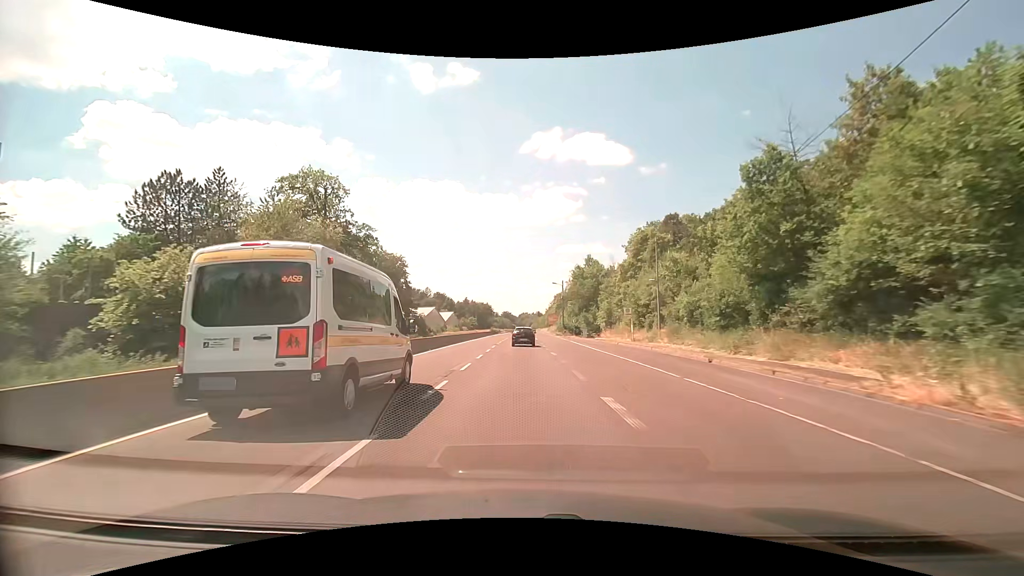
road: trunk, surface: asphalt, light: Day
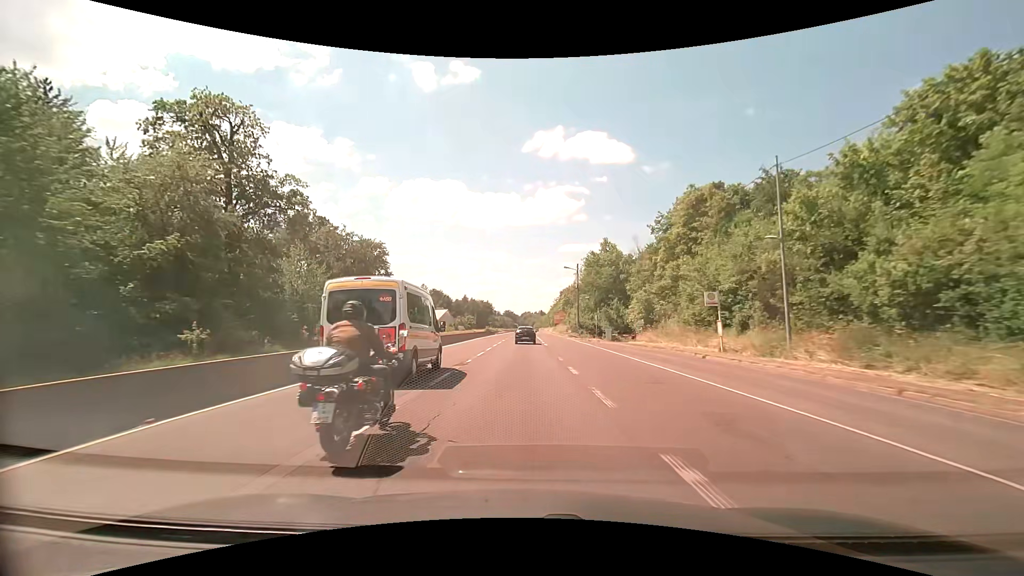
(-0.1, +22.7) m; 0°
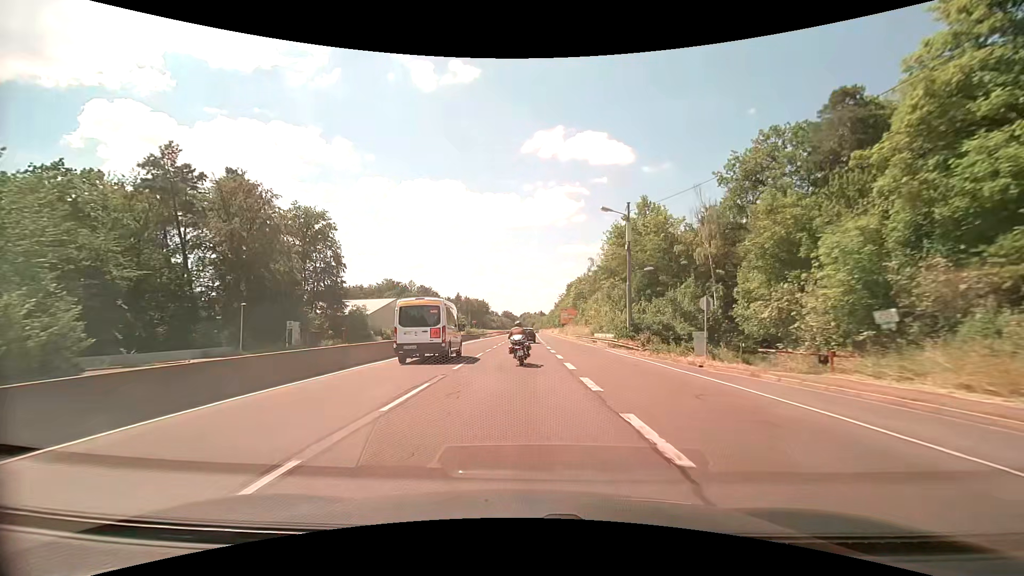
(-0.1, +34.0) m; 0°
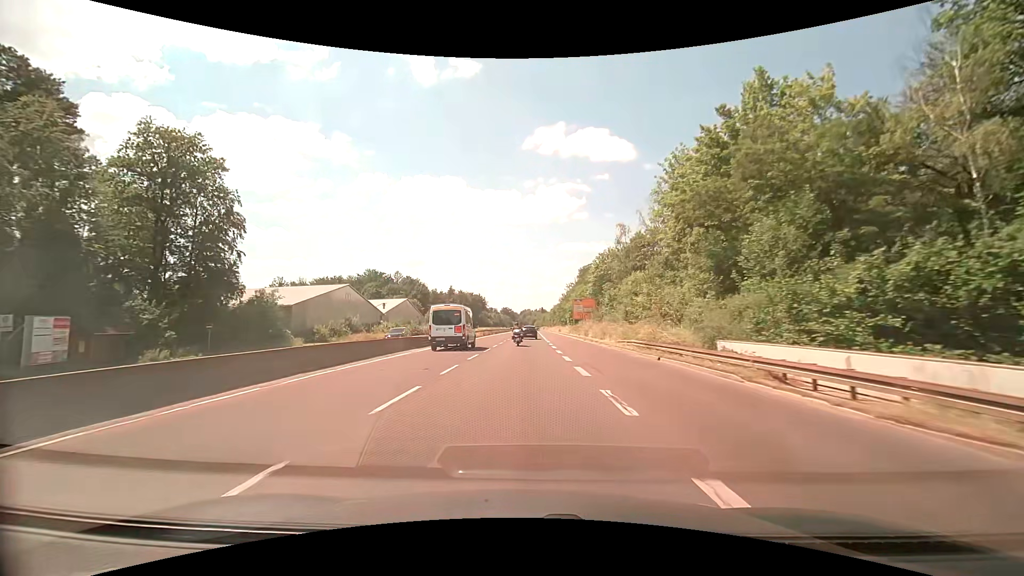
(0.0, +33.9) m; 0°
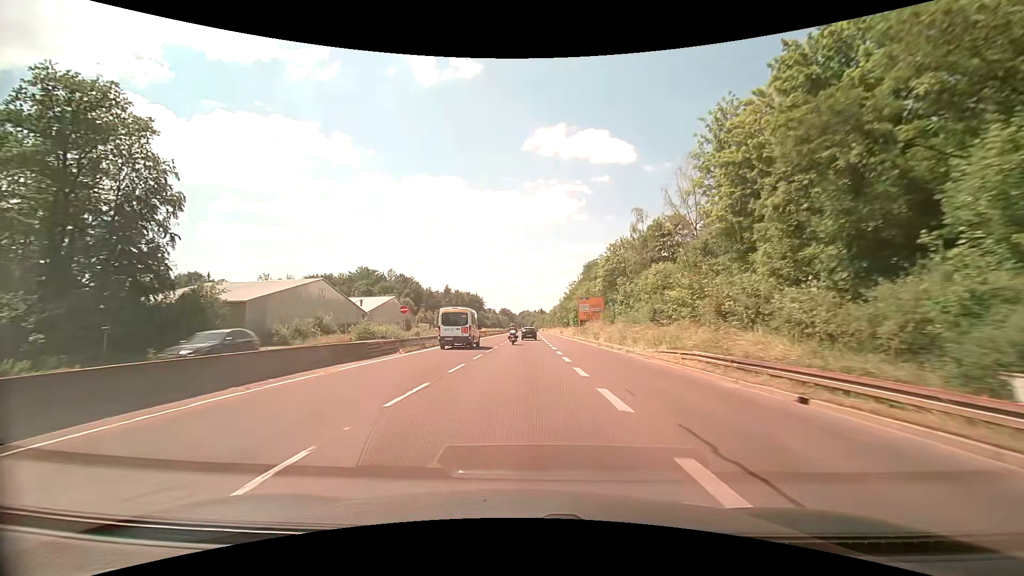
(0.0, +11.3) m; 0°
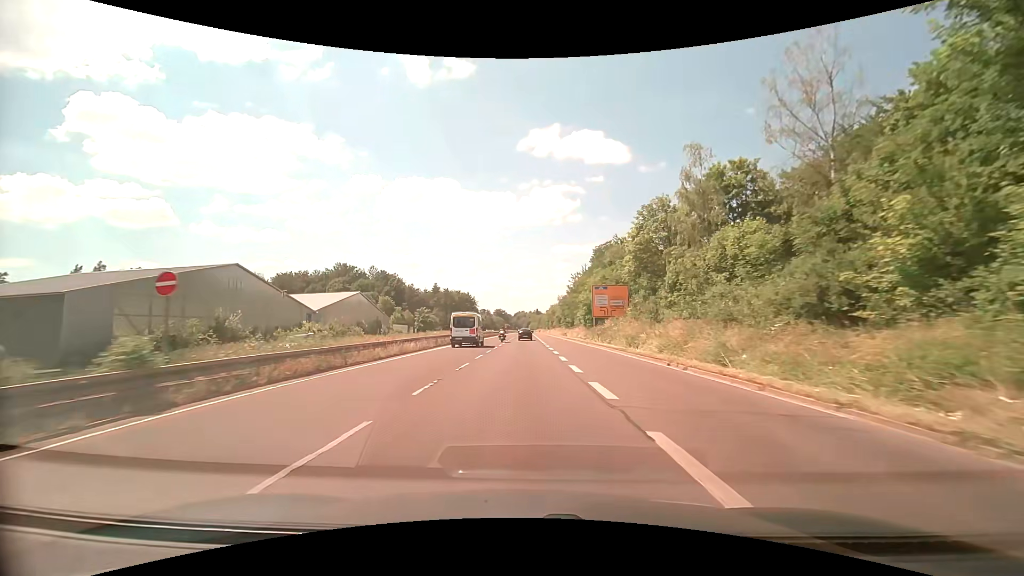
(+0.1, +22.6) m; 0°
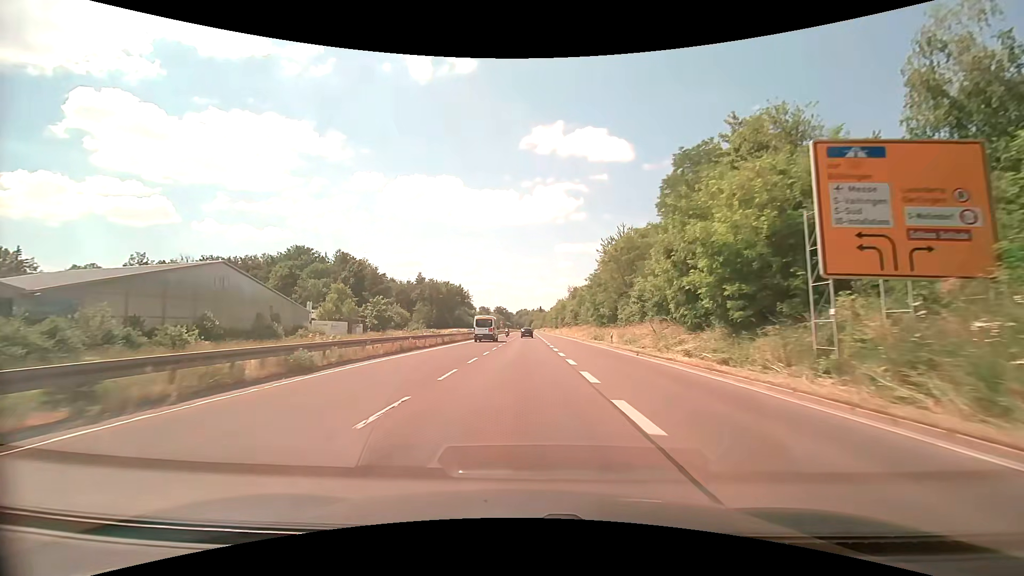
(+0.2, +45.4) m; 0°
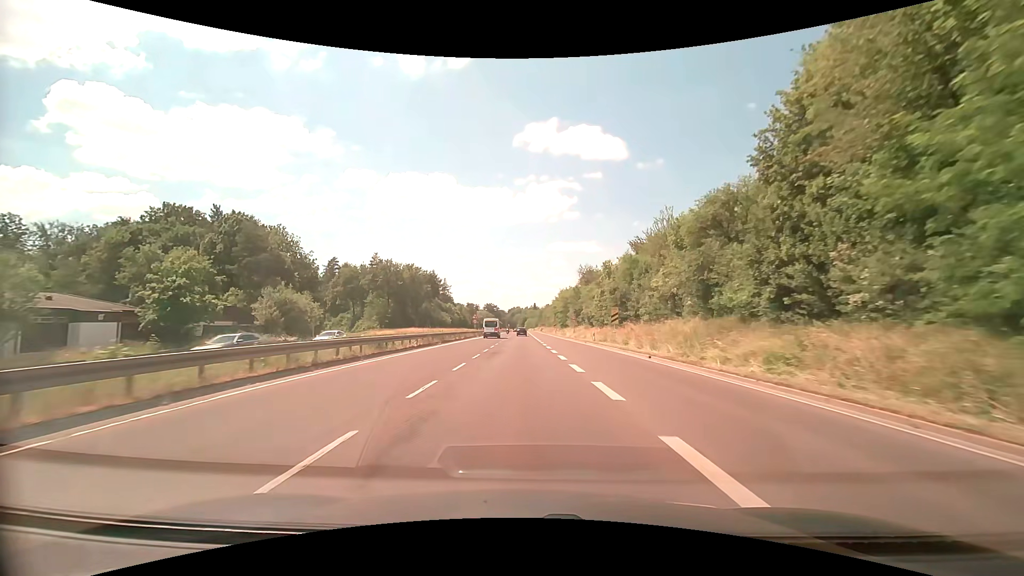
(+0.2, +57.4) m; +1°
(0, +10) (0, +20) (0, +30) (0, +40) (0, +50) (0, +60) (0, +70) (-1, +80) (-1, +90) (-1, +100) m
